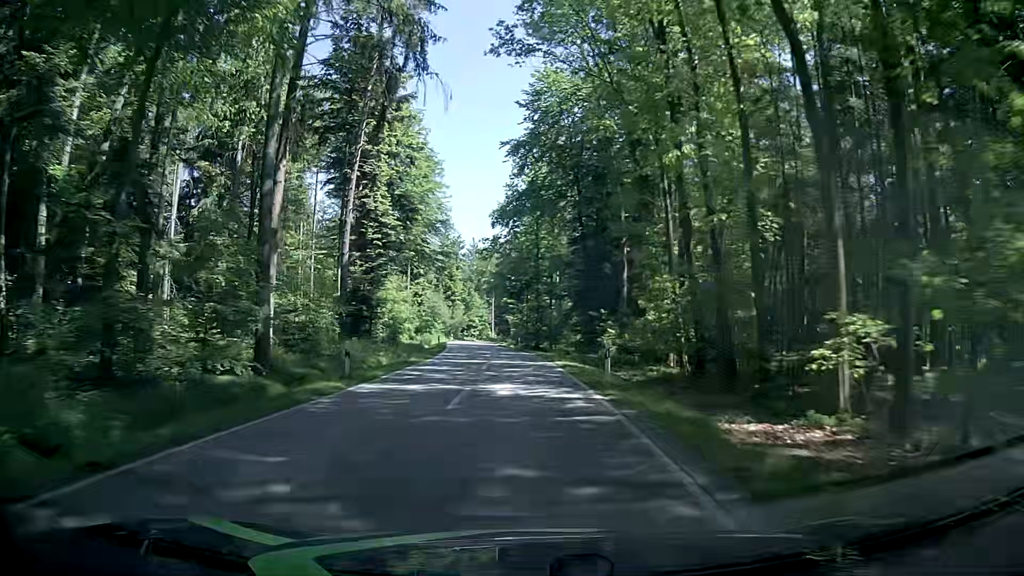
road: tertiary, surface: asphalt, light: Day
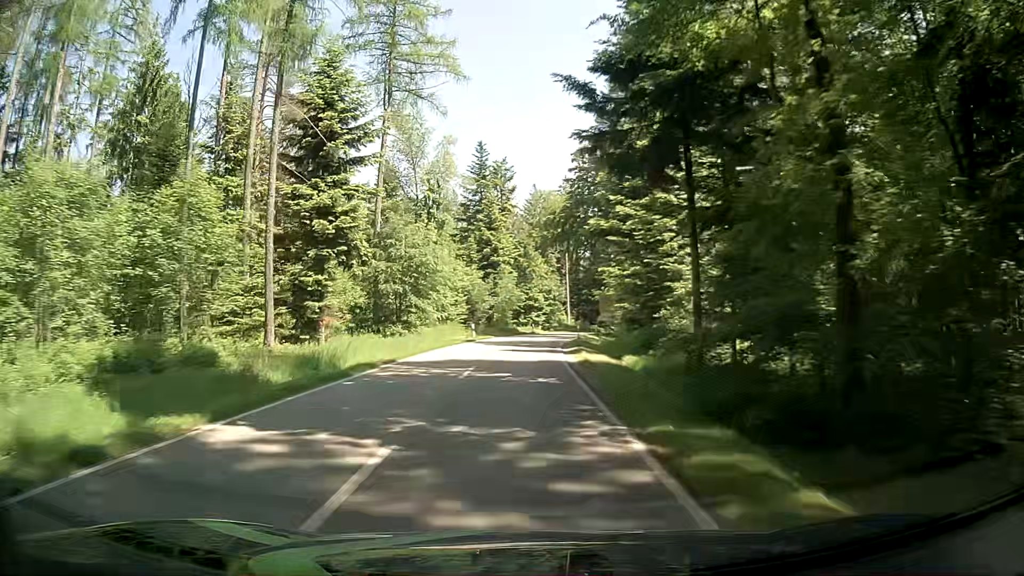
(-2.5, +56.1) m; -6°
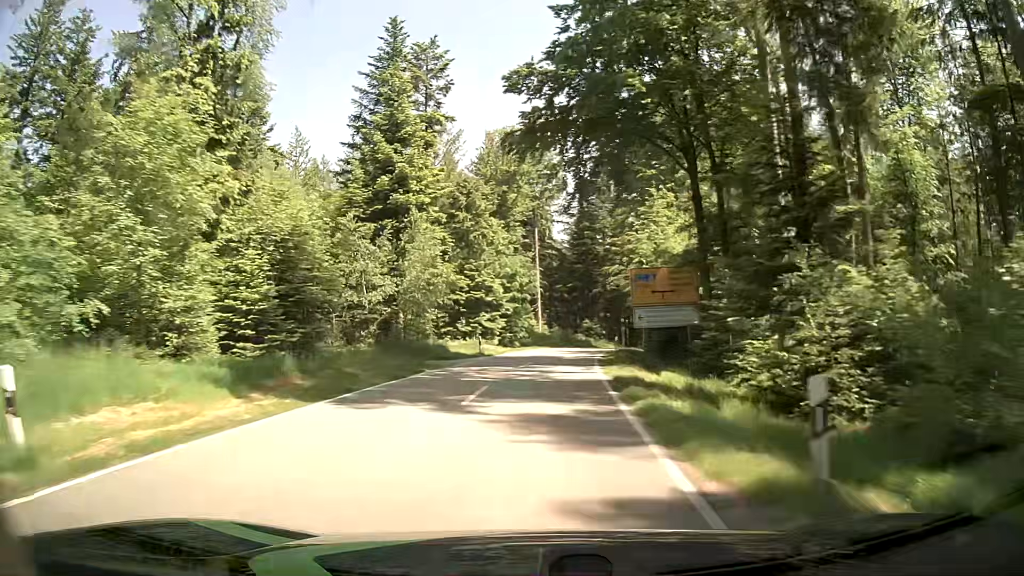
(0.0, +39.3) m; +2°
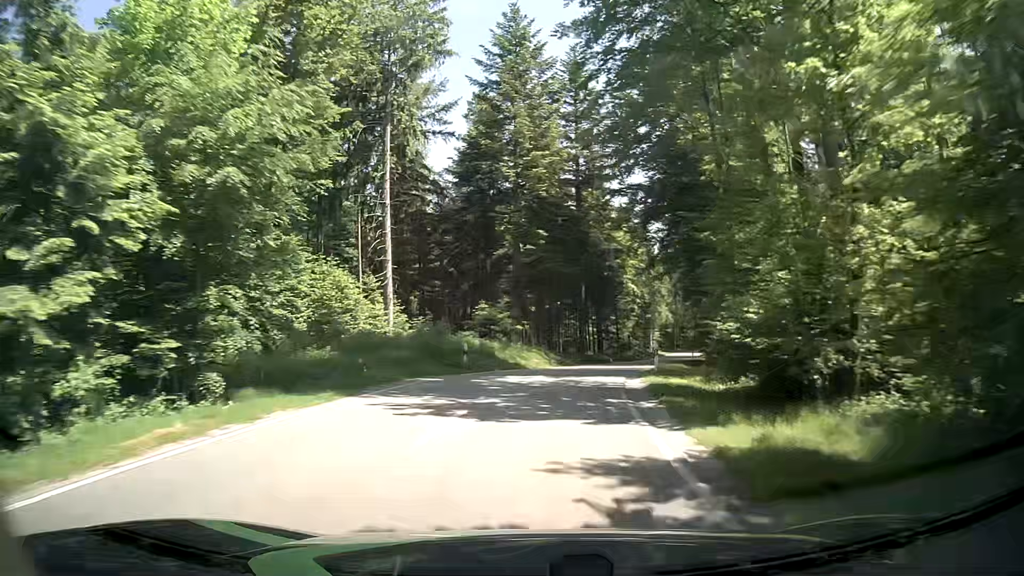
(+3.0, +40.3) m; +9°
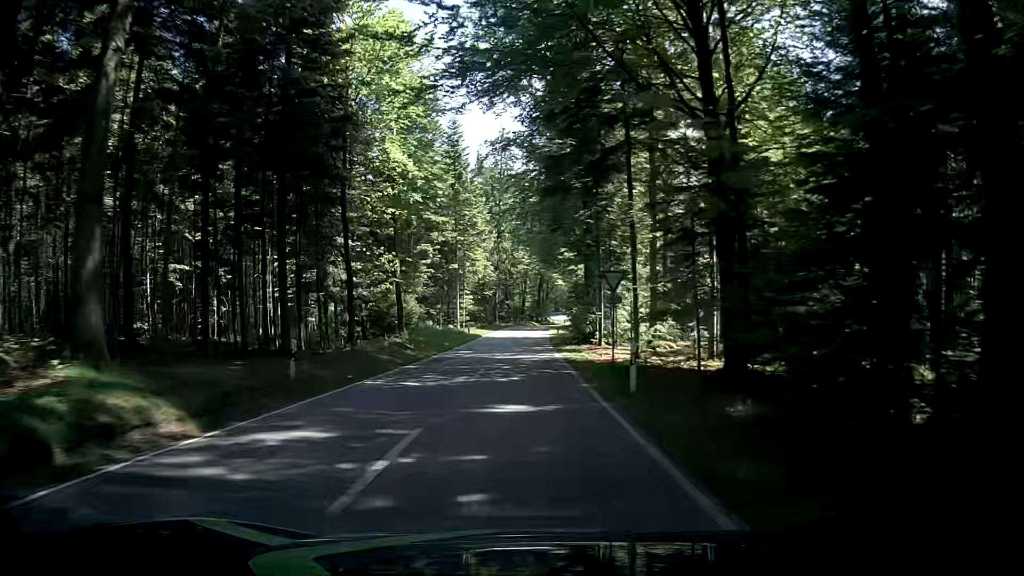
(+8.7, +49.2) m; +16°
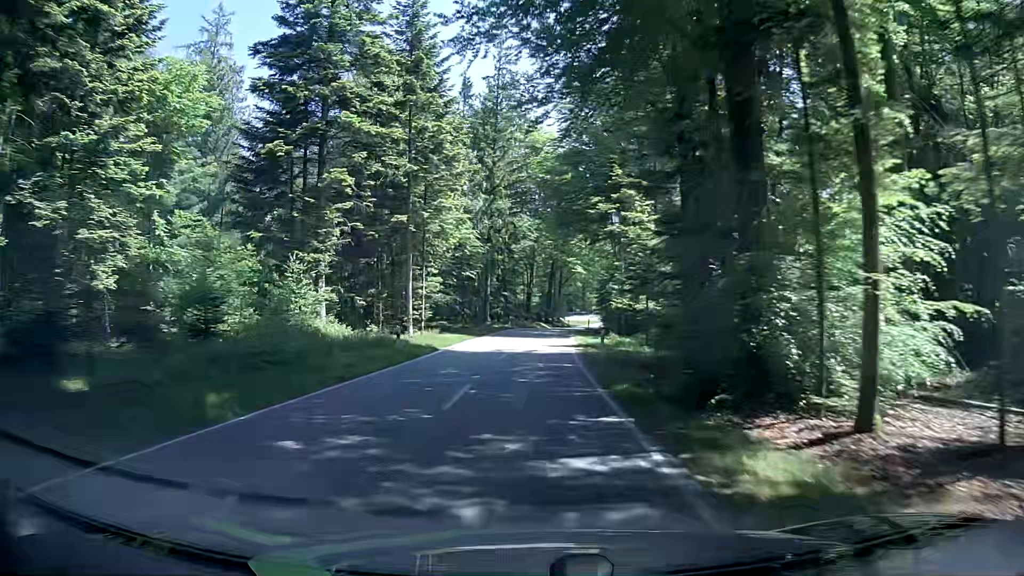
(-0.1, +30.4) m; 0°
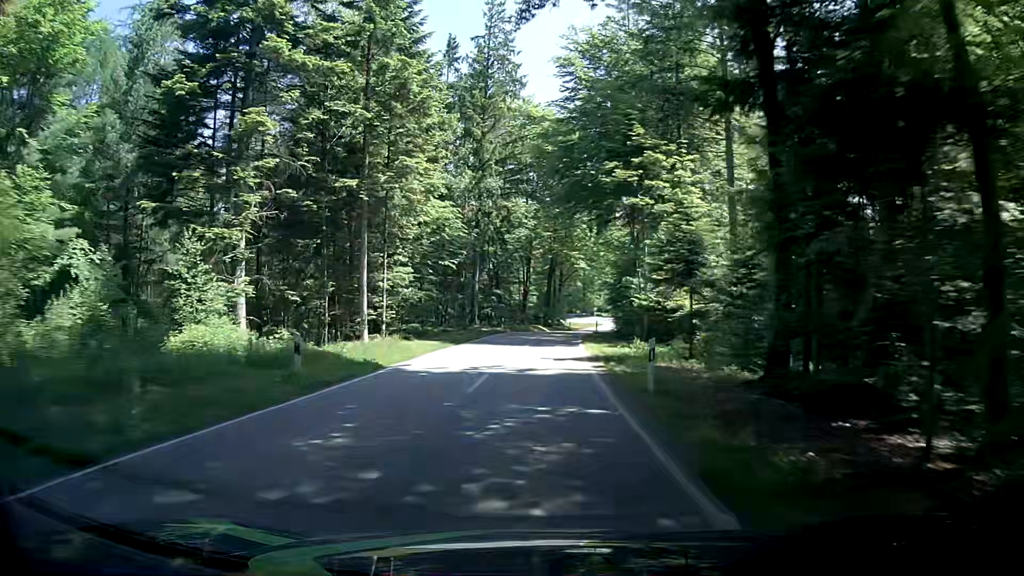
(-0.1, +10.1) m; -1°
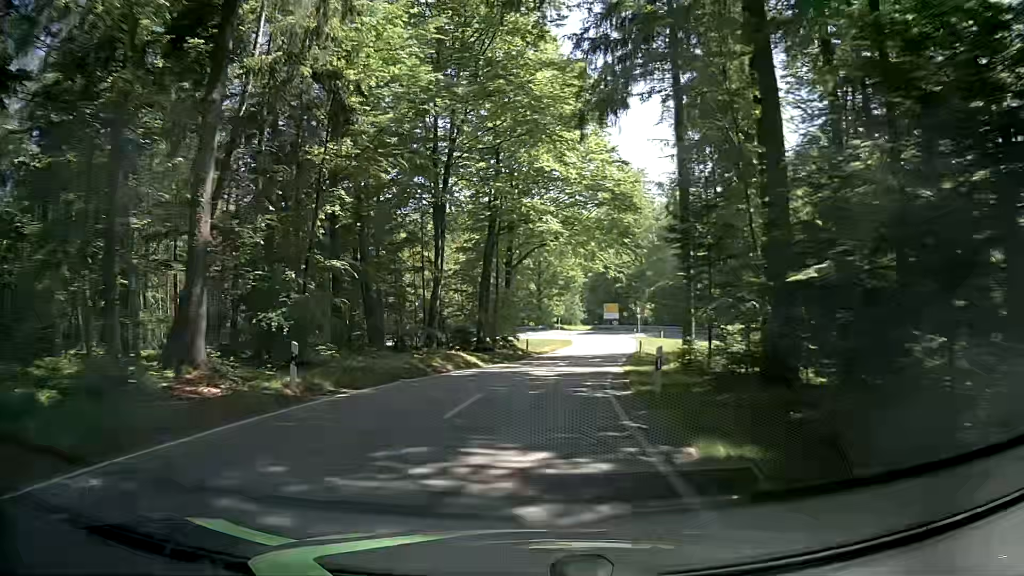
(+1.6, +38.0) m; +6°
